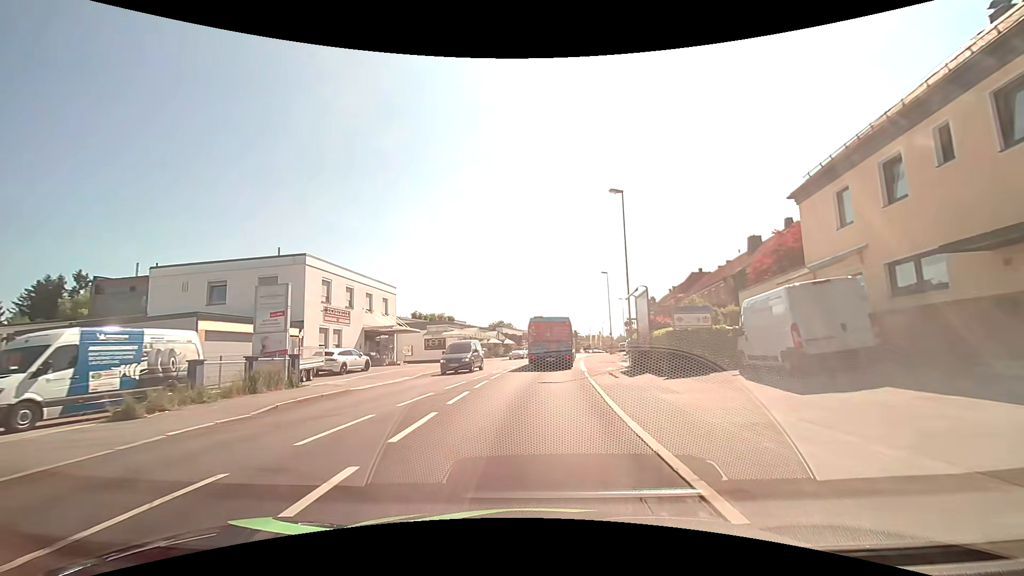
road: tertiary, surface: asphalt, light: Day
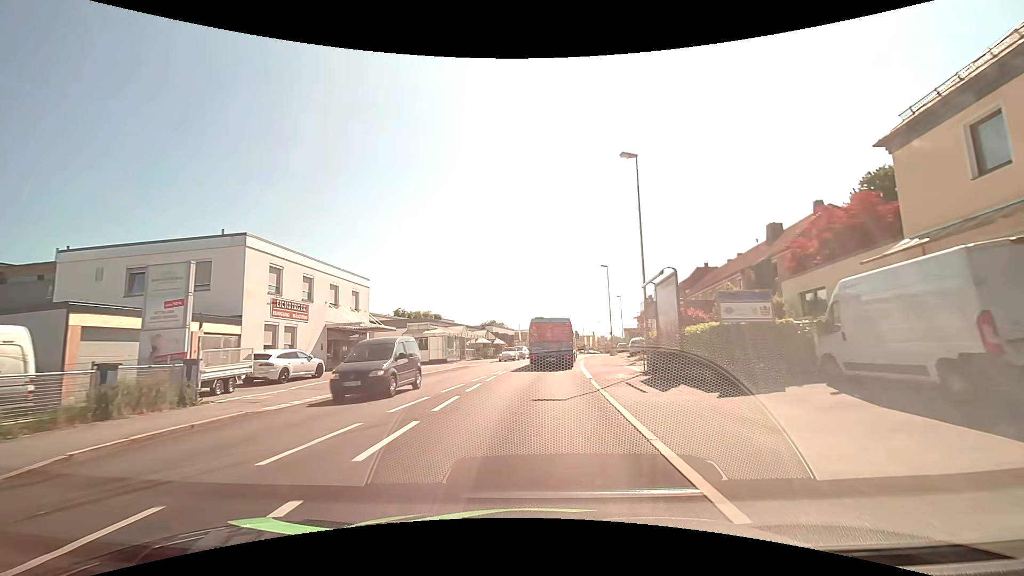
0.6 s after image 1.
(0.0, +5.7) m; 0°
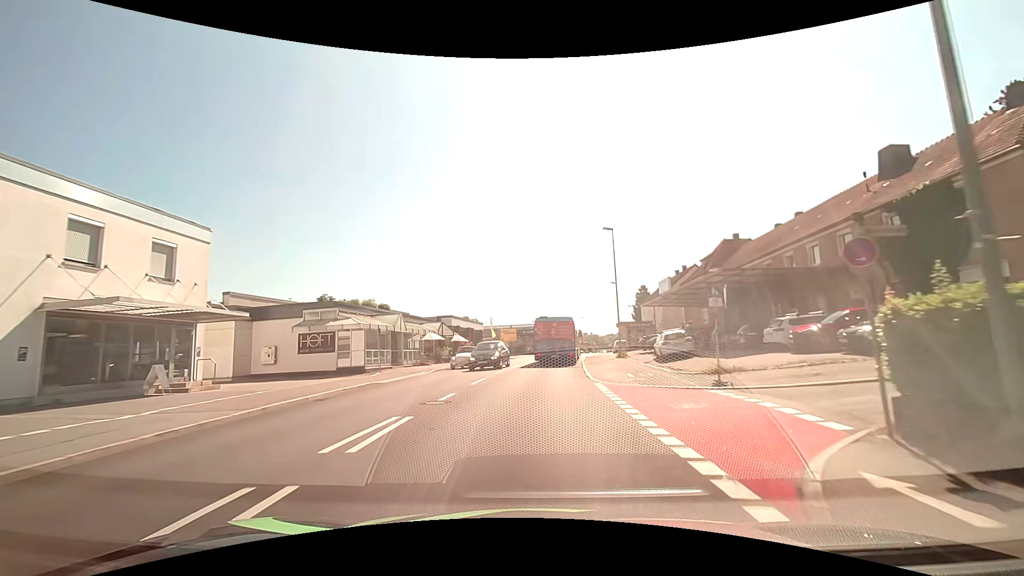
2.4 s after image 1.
(+0.5, +17.8) m; +3°
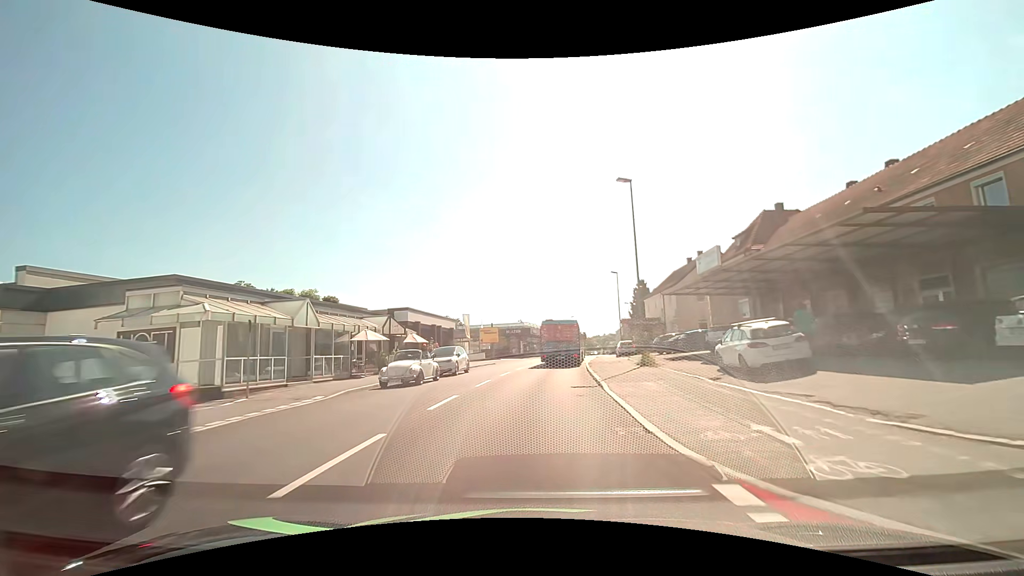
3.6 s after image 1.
(+0.2, +12.3) m; +1°
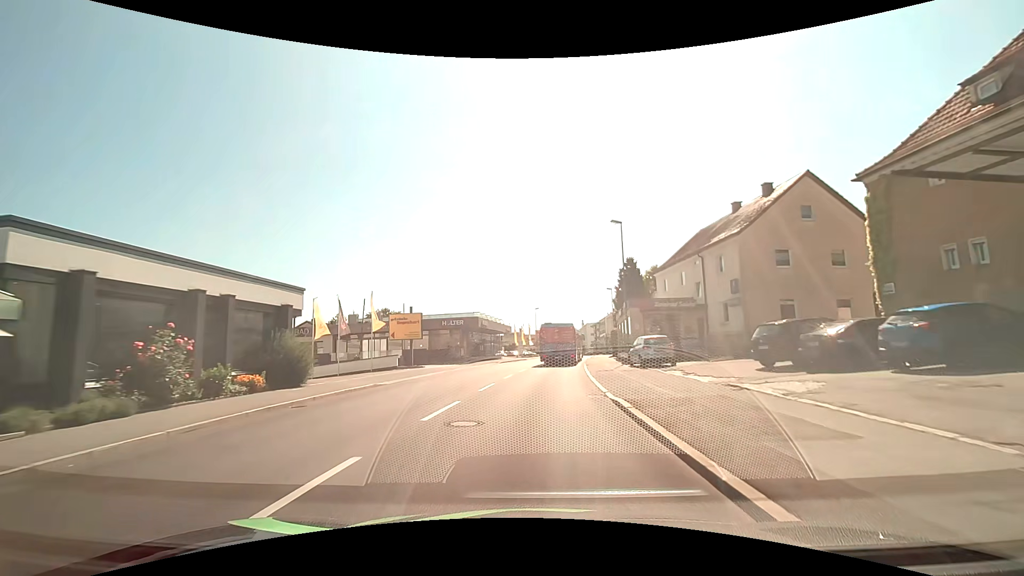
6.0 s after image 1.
(+1.0, +25.6) m; +4°
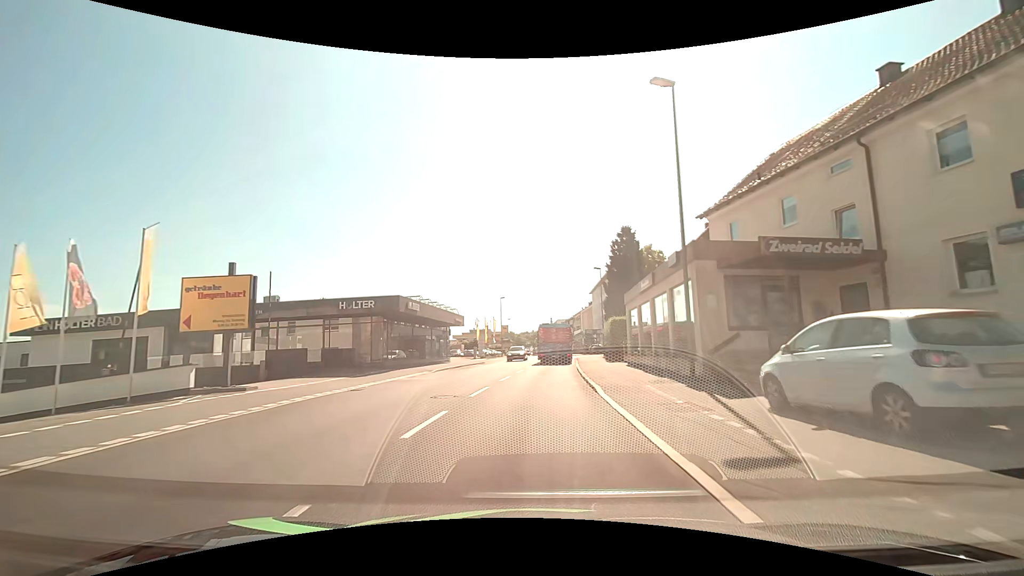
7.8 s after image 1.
(+0.8, +19.7) m; +4°
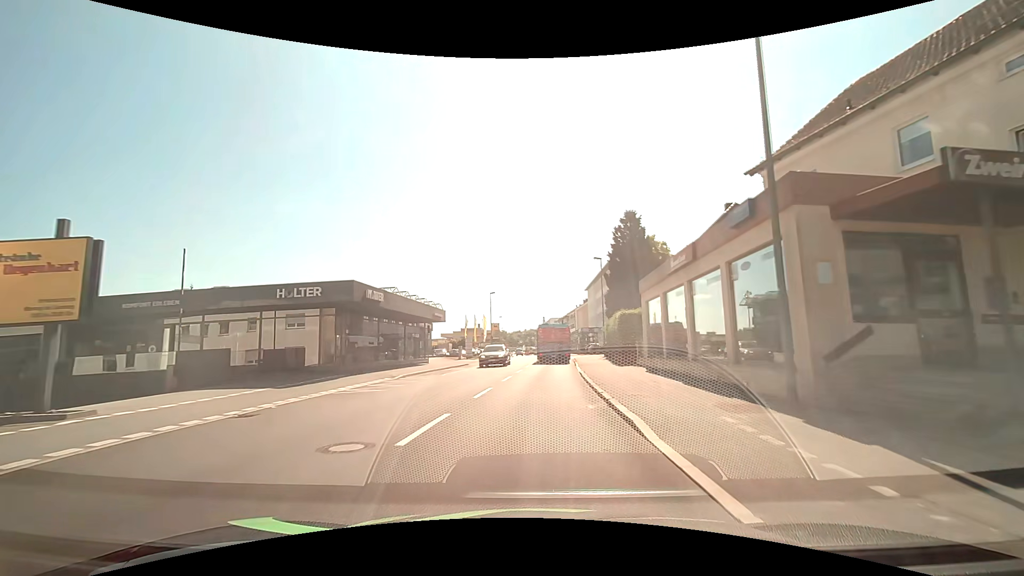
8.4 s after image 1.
(0.0, +6.5) m; +1°
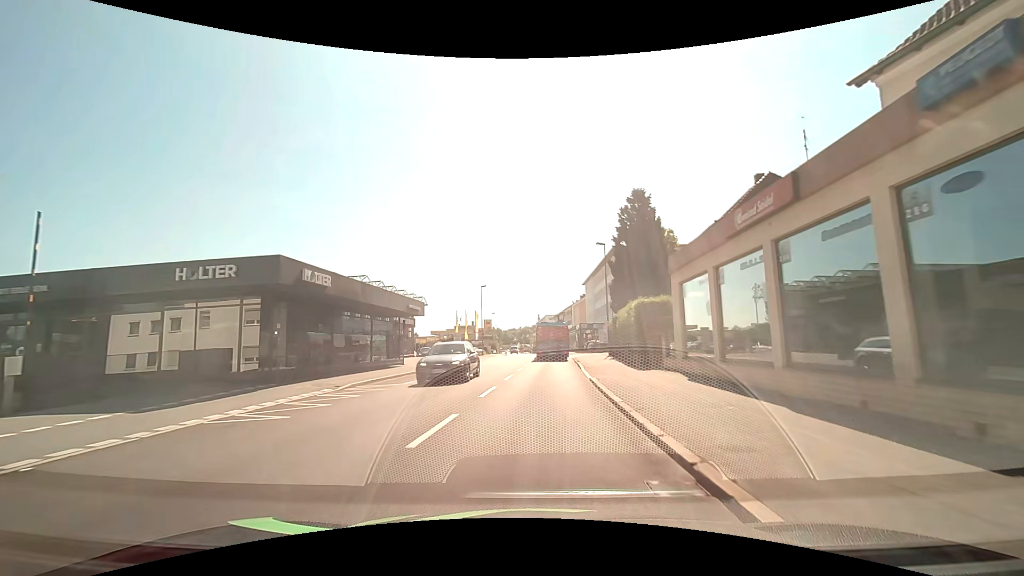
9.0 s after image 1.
(0.0, +6.3) m; +1°
(0, +10) (0, +20) (+1, +30) (+1, +40) (+2, +50) (0, +59) (-10, +62) (-20, +62) (-30, +62) (-40, +60) m
